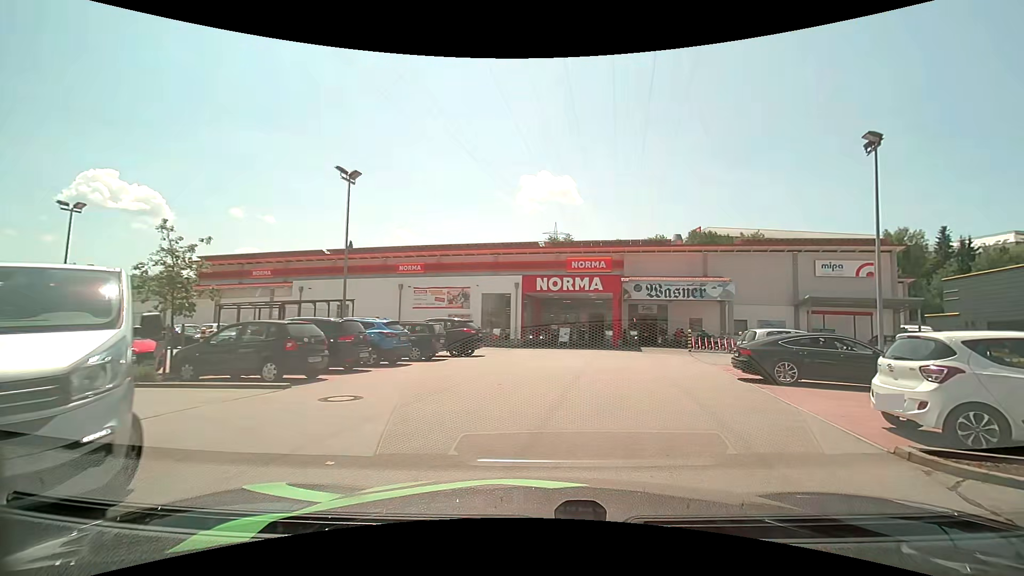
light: Day
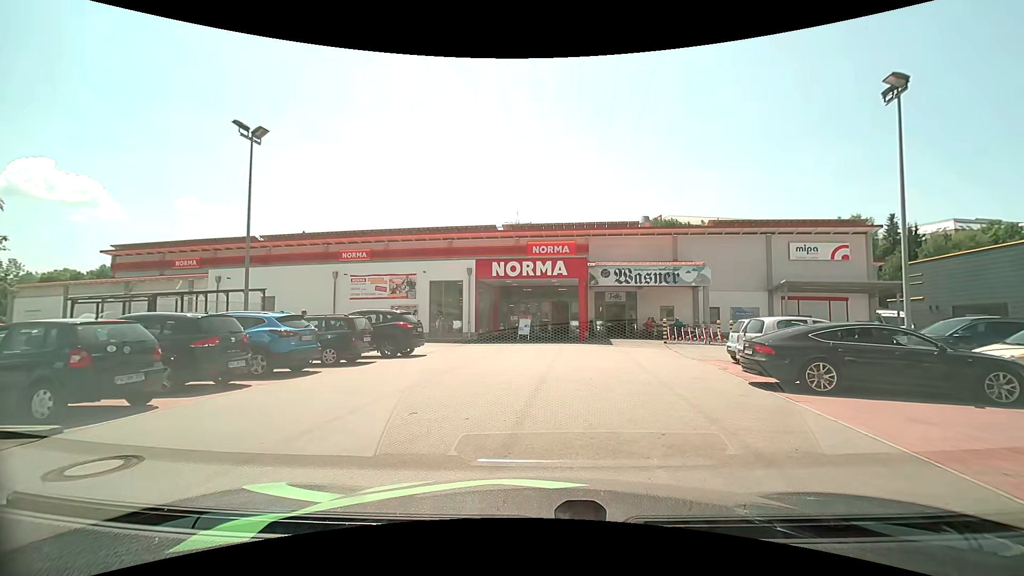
(+0.2, +4.0) m; +4°
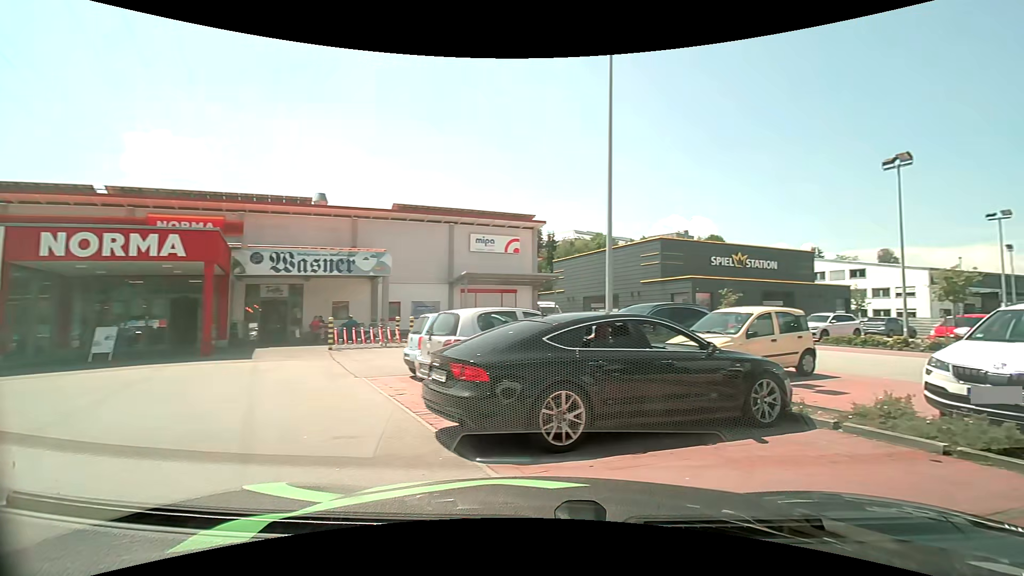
(+1.0, +6.3) m; +33°
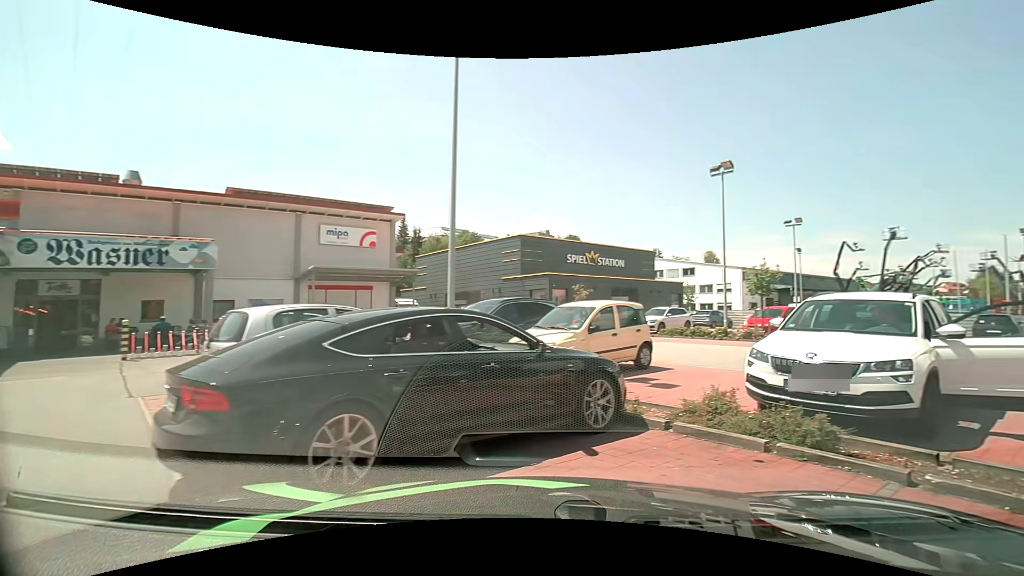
(+0.2, +1.3) m; +14°
